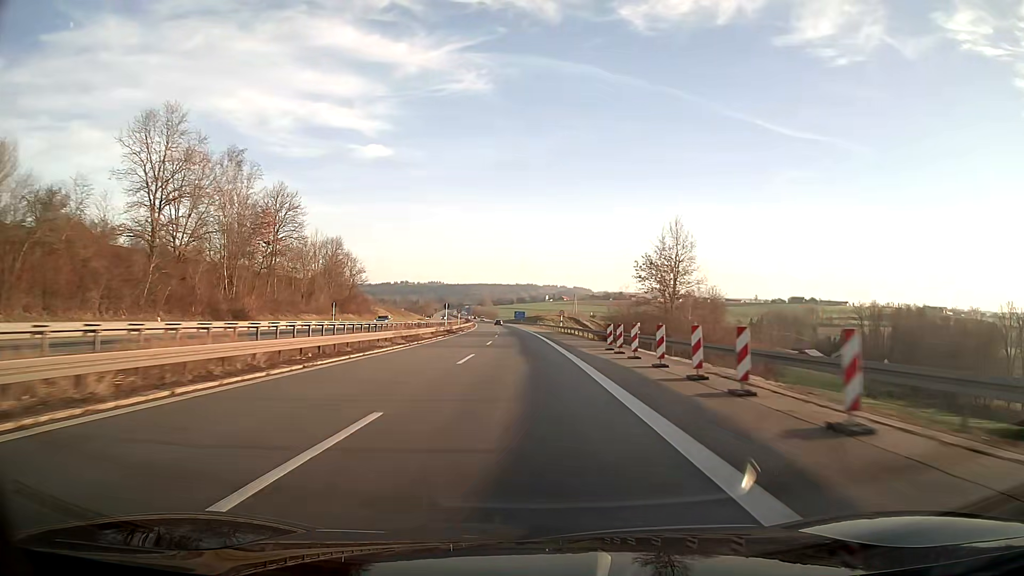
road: motorway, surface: asphalt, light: Day
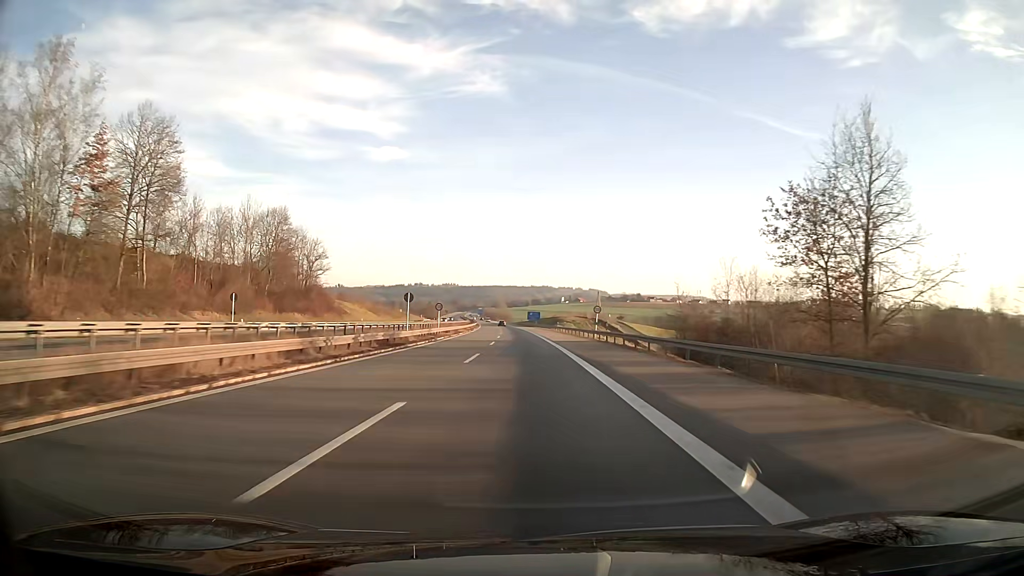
(-0.4, +34.8) m; -1°
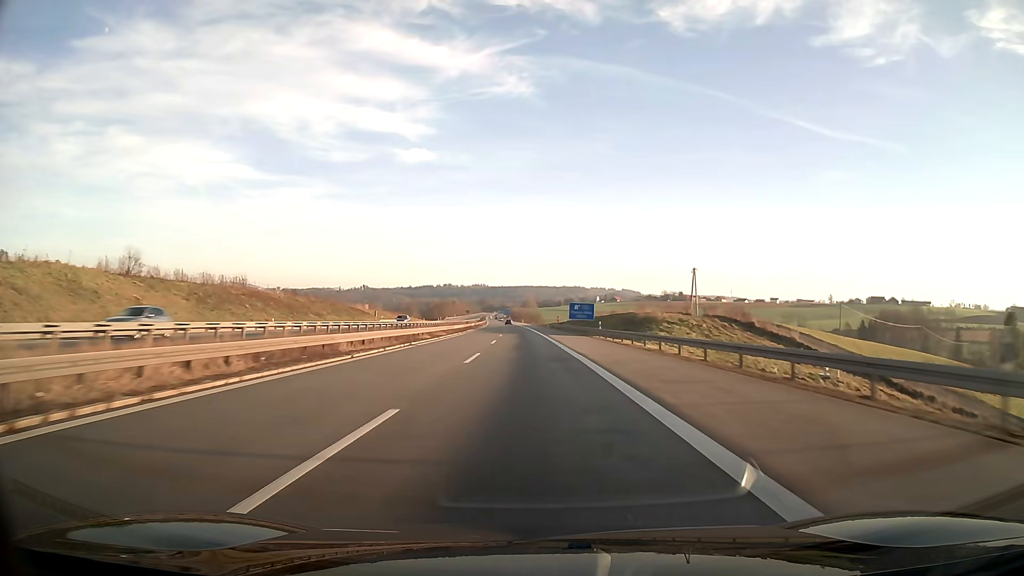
(-2.2, +90.7) m; -3°
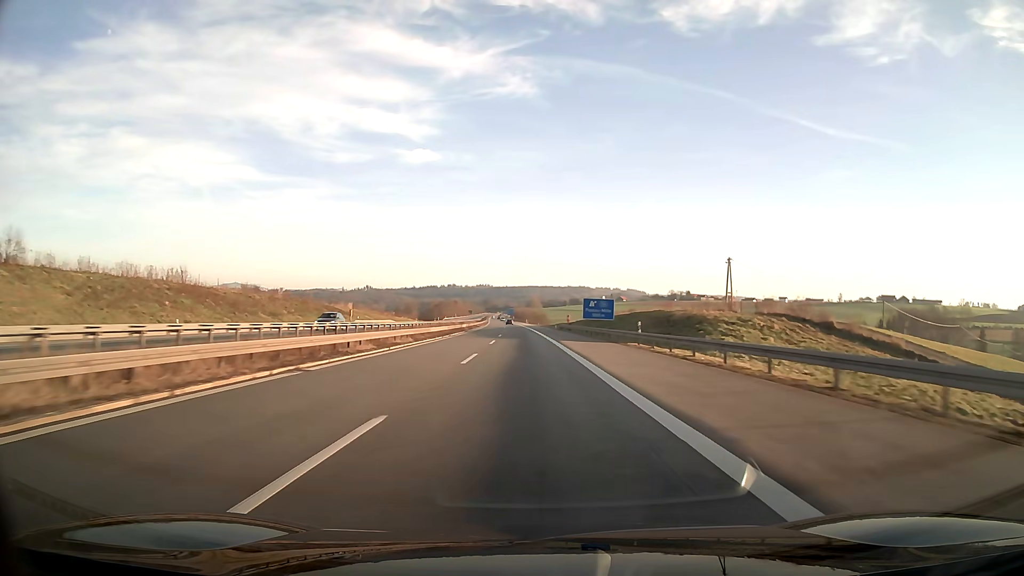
(-0.1, +18.5) m; 0°
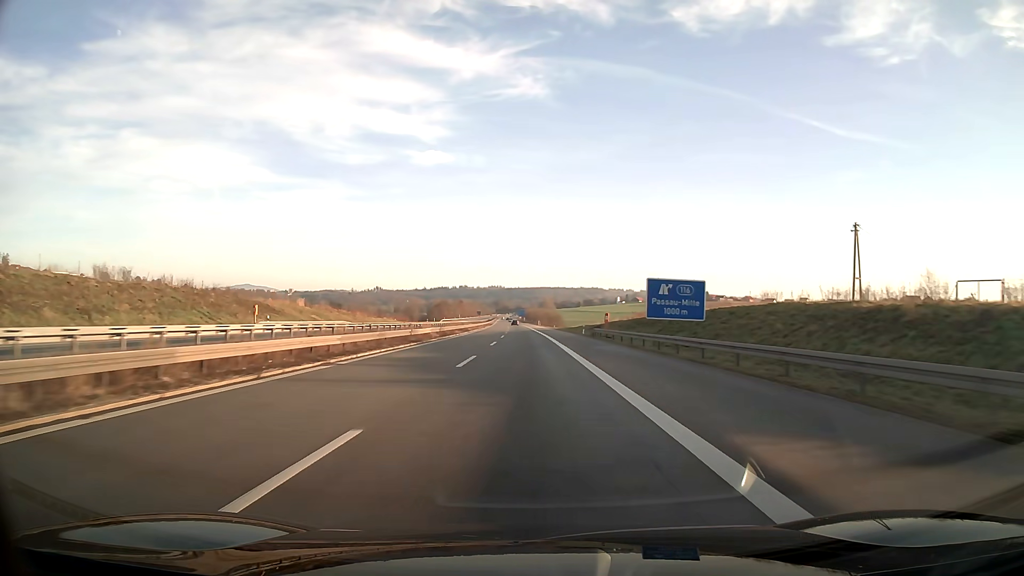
(-0.3, +37.3) m; -1°
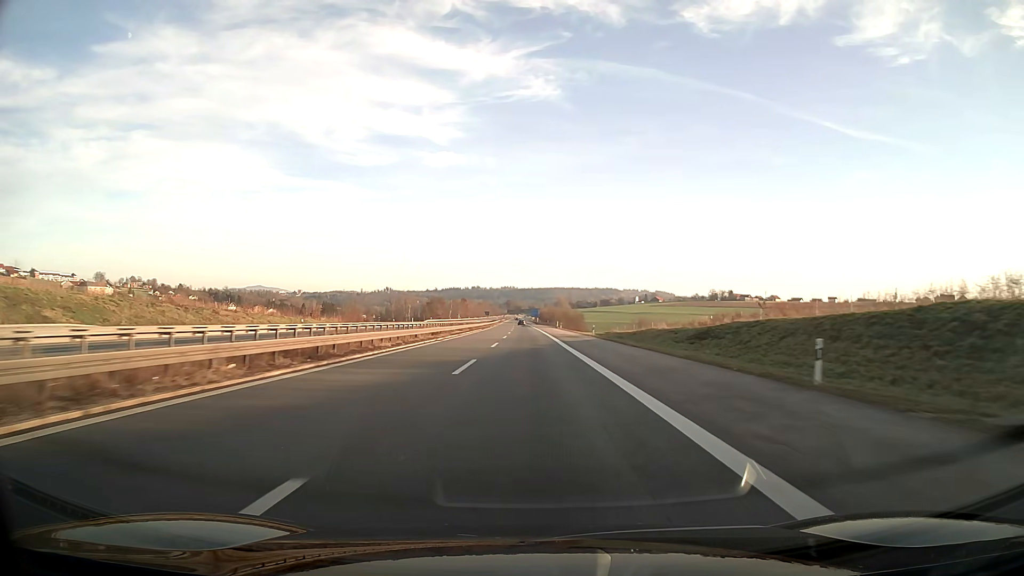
(-0.6, +56.3) m; -1°
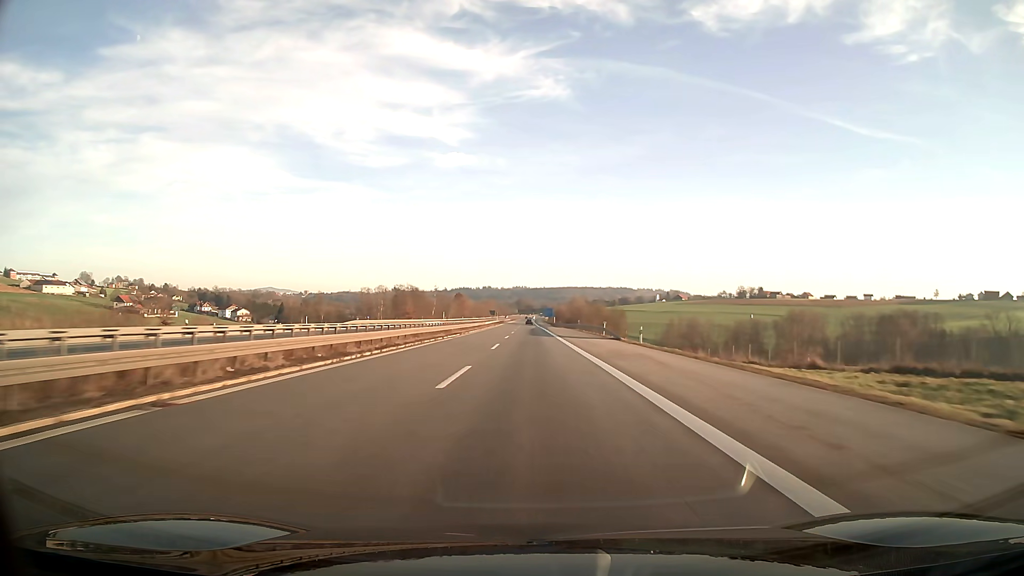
(-0.7, +75.6) m; -1°
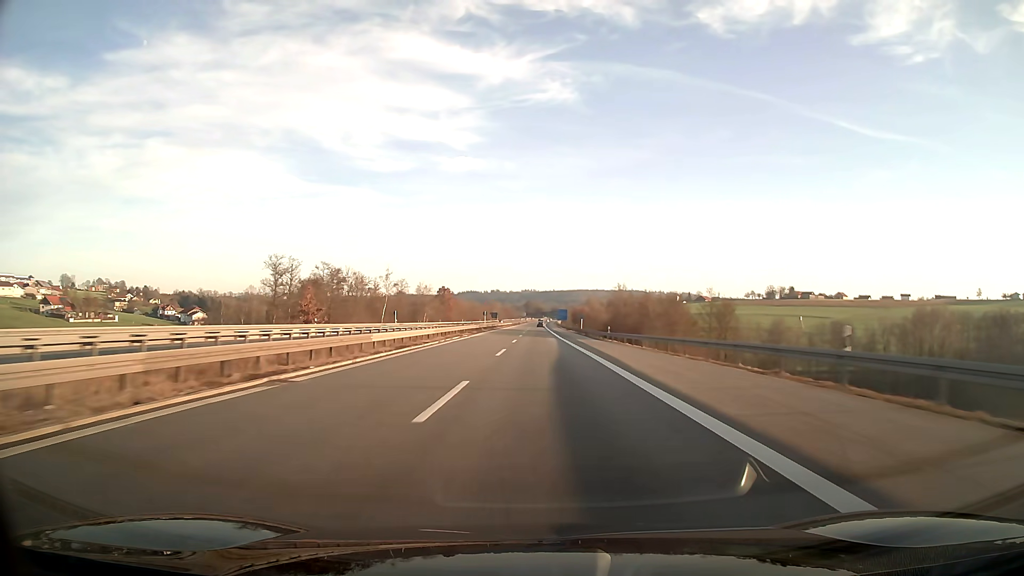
(-0.5, +75.8) m; -1°
